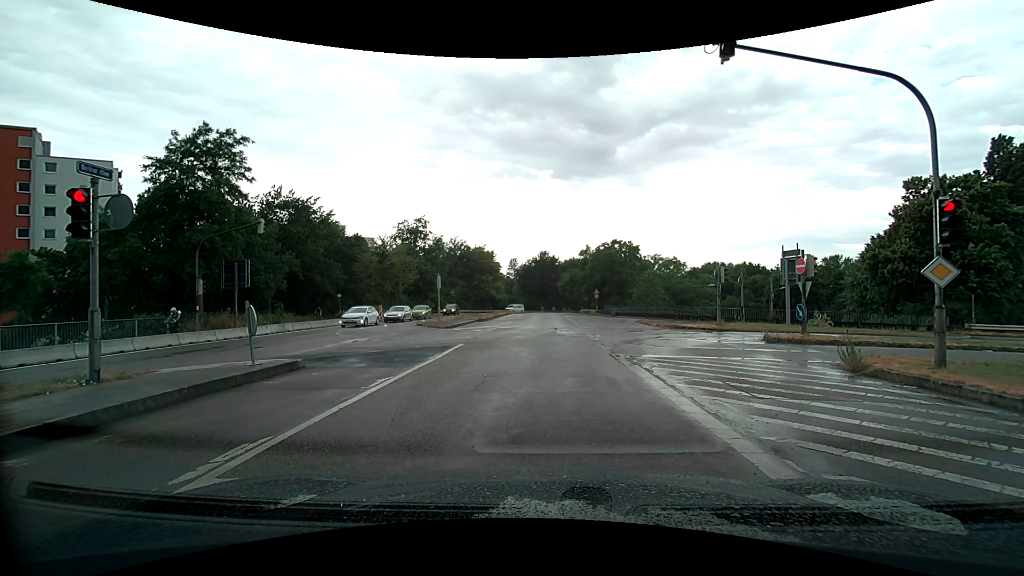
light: Day
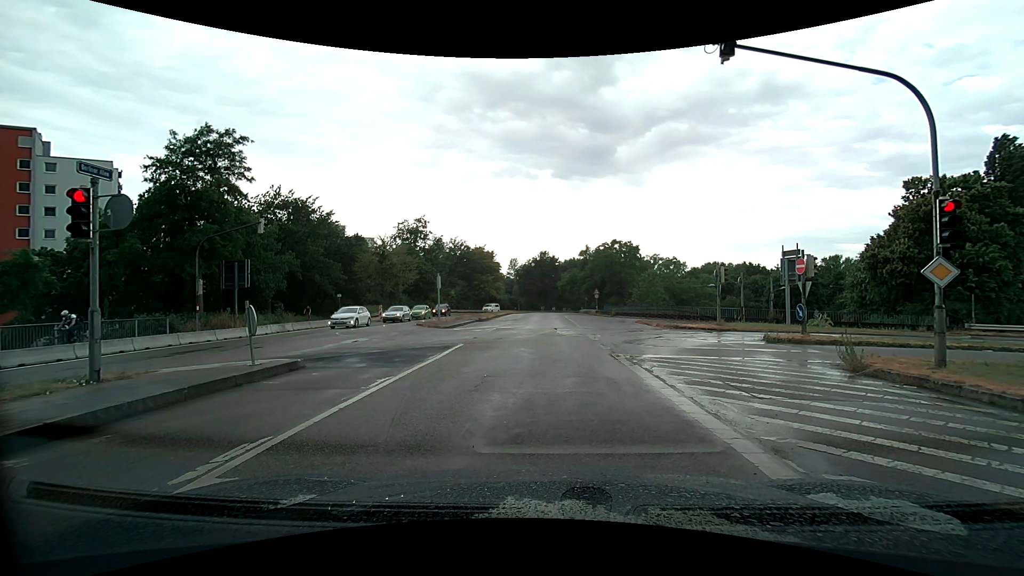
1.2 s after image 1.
(0.0, 0.0) m; 0°
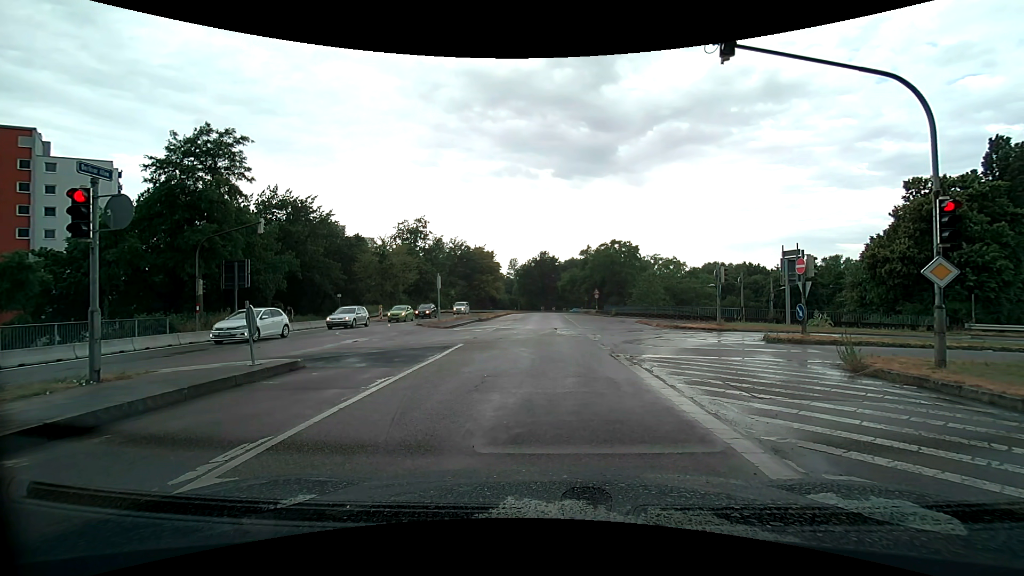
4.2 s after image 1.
(0.0, 0.0) m; 0°
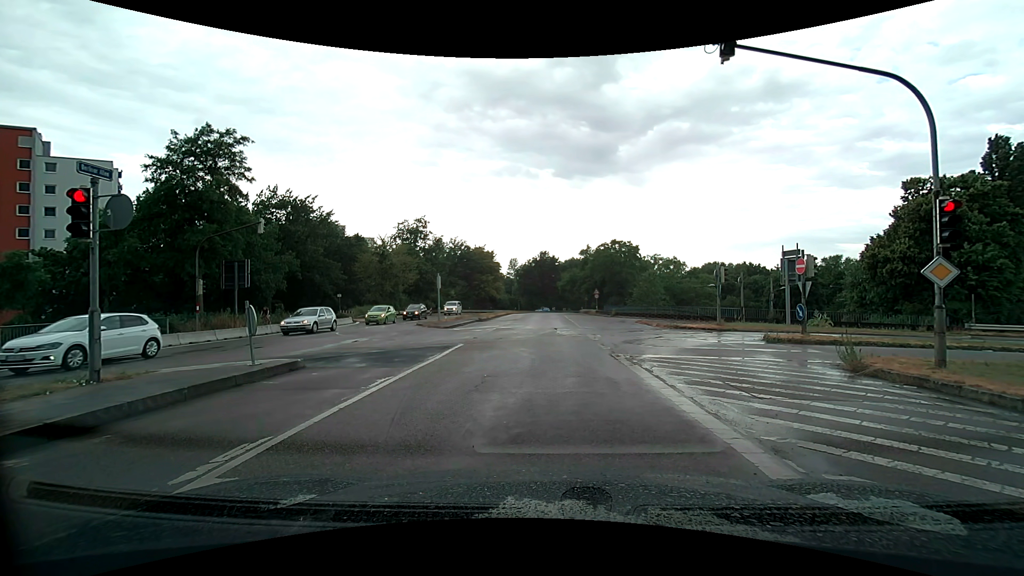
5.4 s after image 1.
(0.0, 0.0) m; 0°
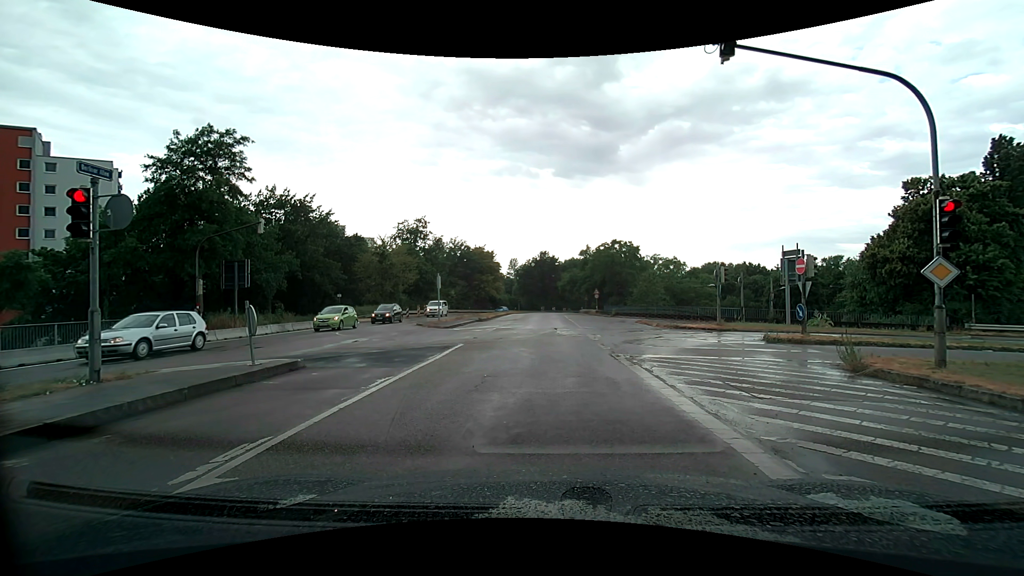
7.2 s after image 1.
(0.0, 0.0) m; 0°
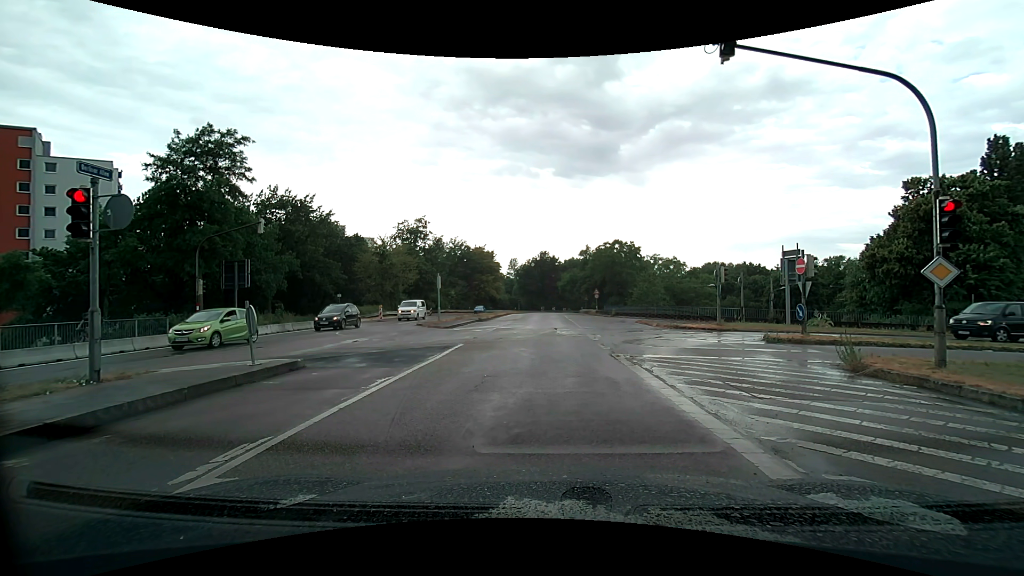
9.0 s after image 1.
(0.0, 0.0) m; 0°
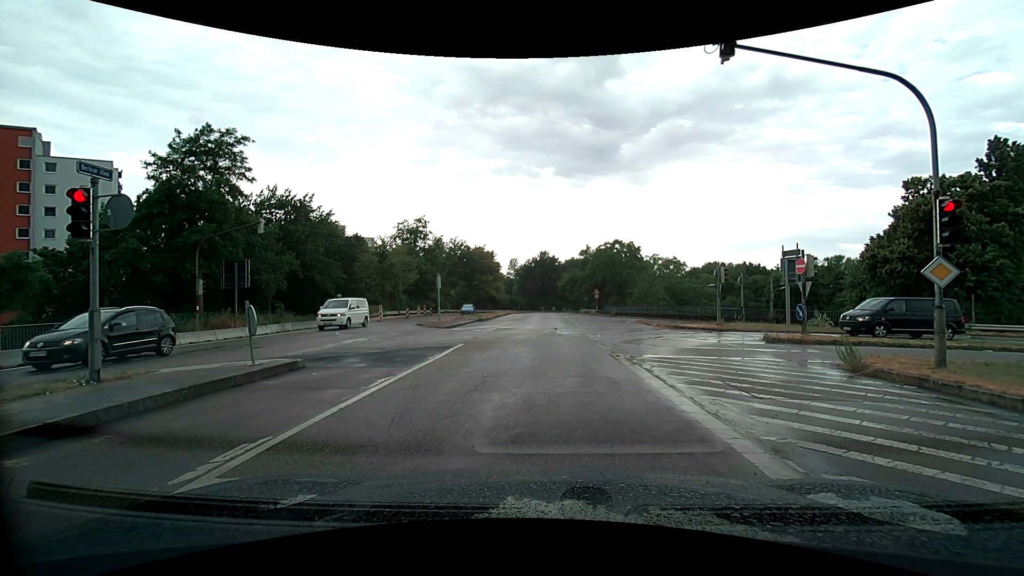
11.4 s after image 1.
(0.0, 0.0) m; 0°
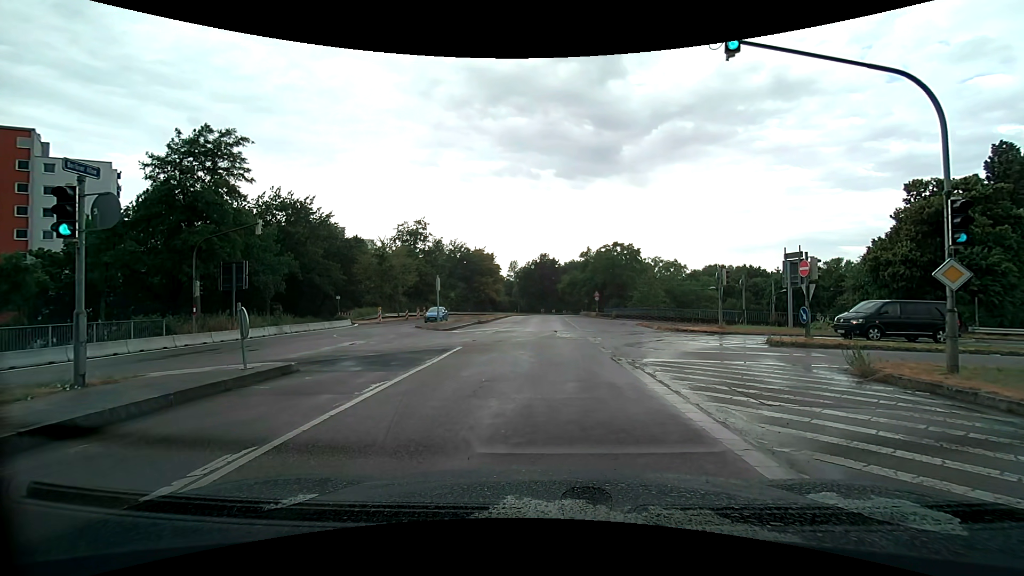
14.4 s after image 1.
(0.0, +0.3) m; 0°
(0, +10) (+1, +20) (+1, +30) (+1, +40) (+1, +50) (+1, +60) (+1, +70) (+2, +80) (+2, +90) (+3, +100) m
